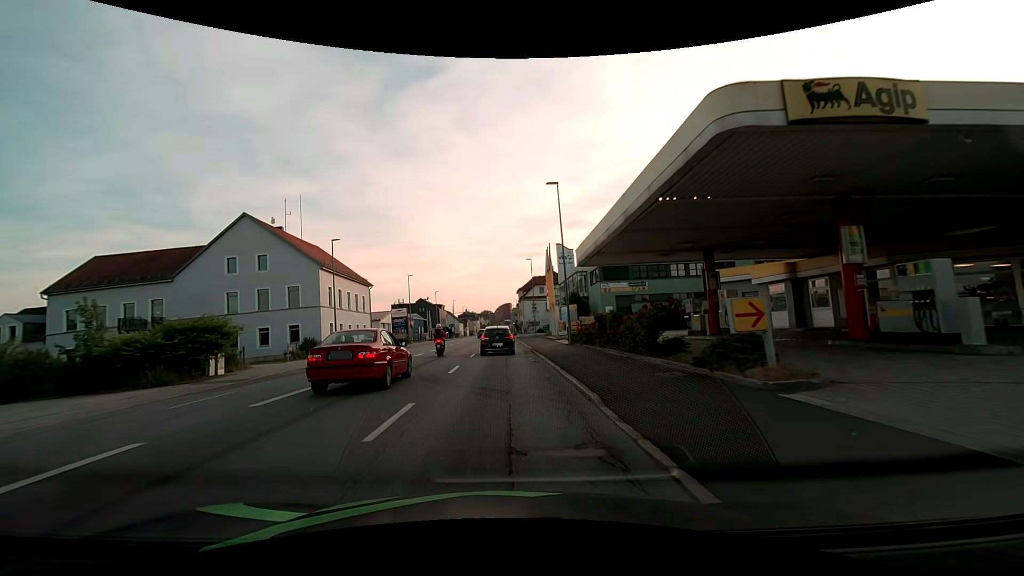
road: tertiary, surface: asphalt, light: Day
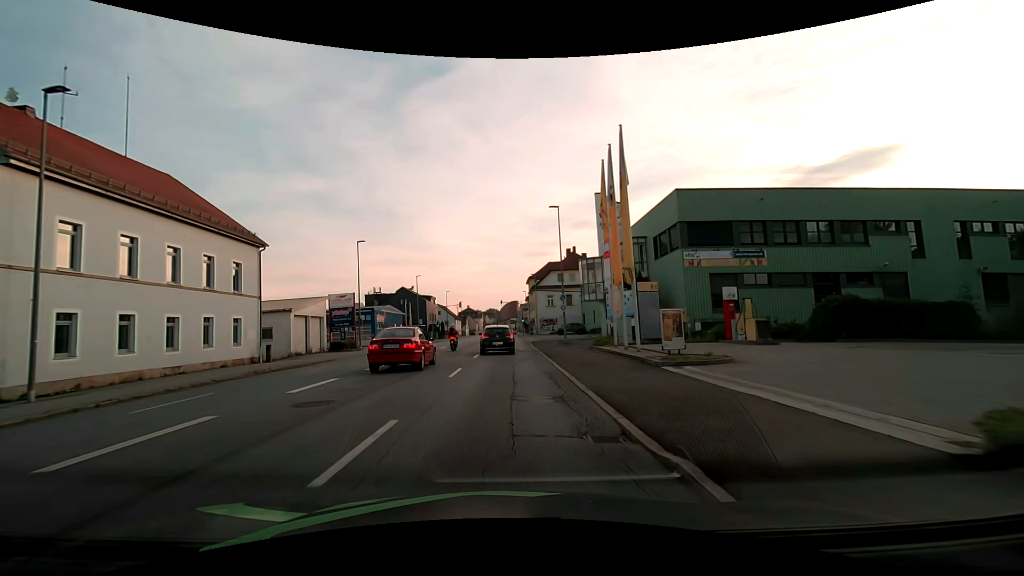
(-0.4, +28.6) m; -1°
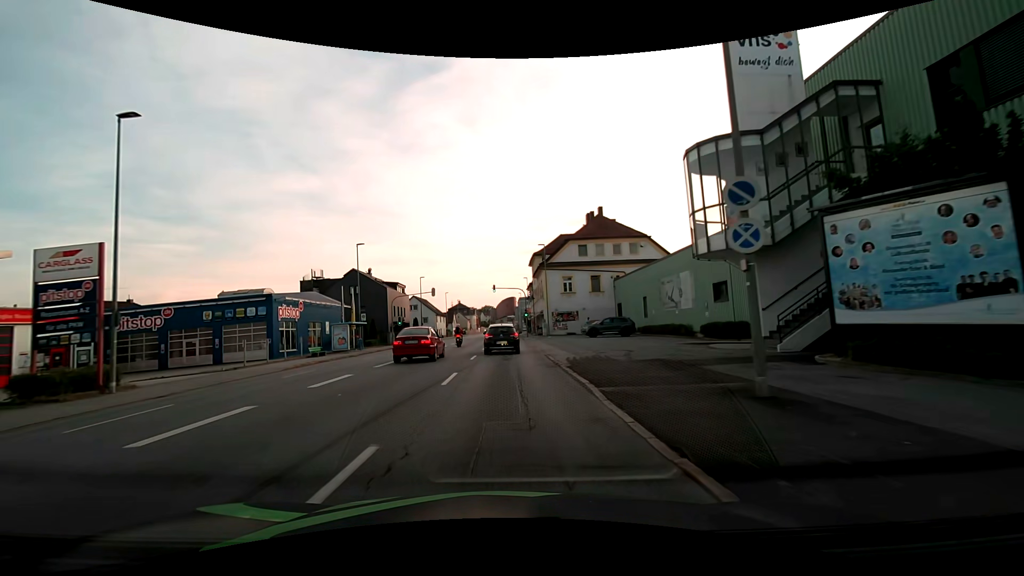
(+0.2, +28.9) m; +1°
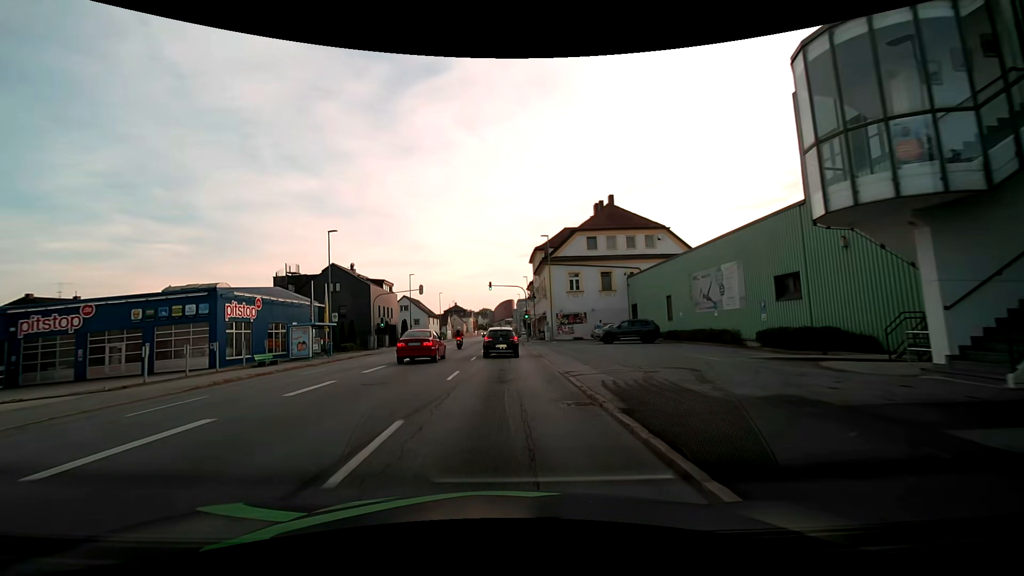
(-0.1, +7.3) m; 0°
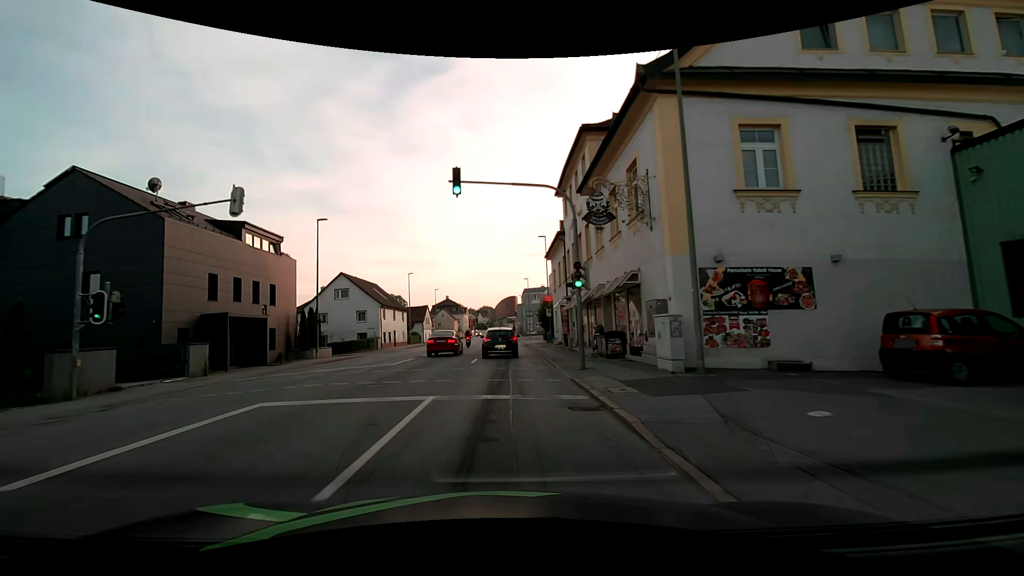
(-0.4, +36.6) m; -1°
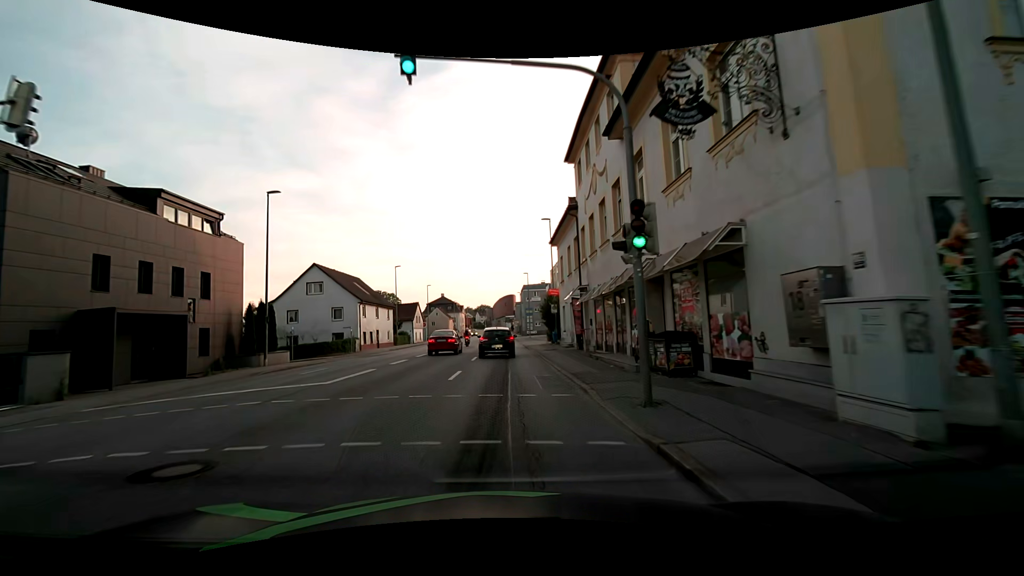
(0.0, +7.3) m; +1°
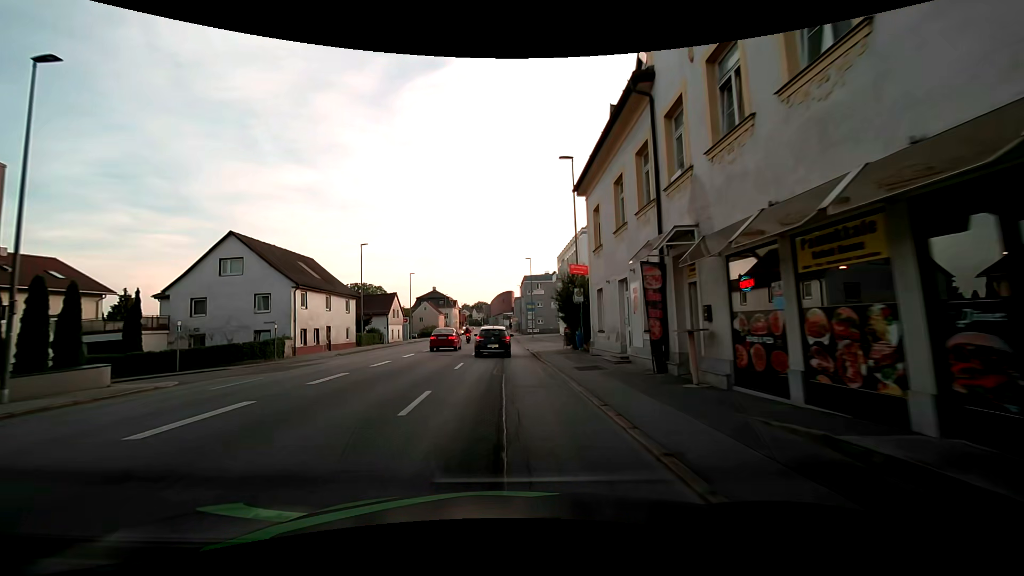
(-0.2, +14.7) m; -1°
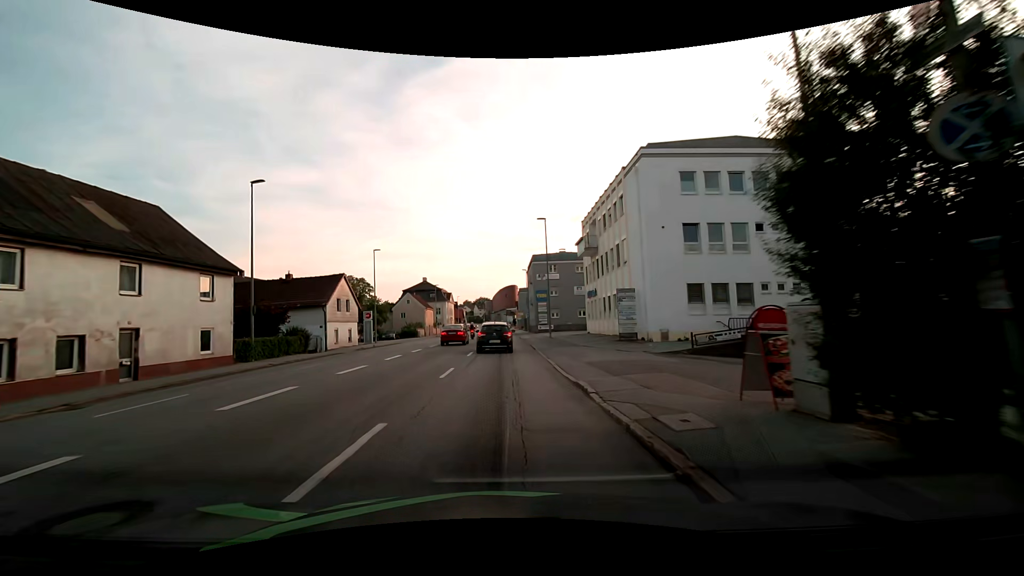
(+0.1, +22.0) m; +1°
(0, +10) (0, +20) (0, +30) (-1, +40) (-1, +50) (-1, +60) (-1, +70) (-1, +80) (-1, +90) (-1, +100) m
